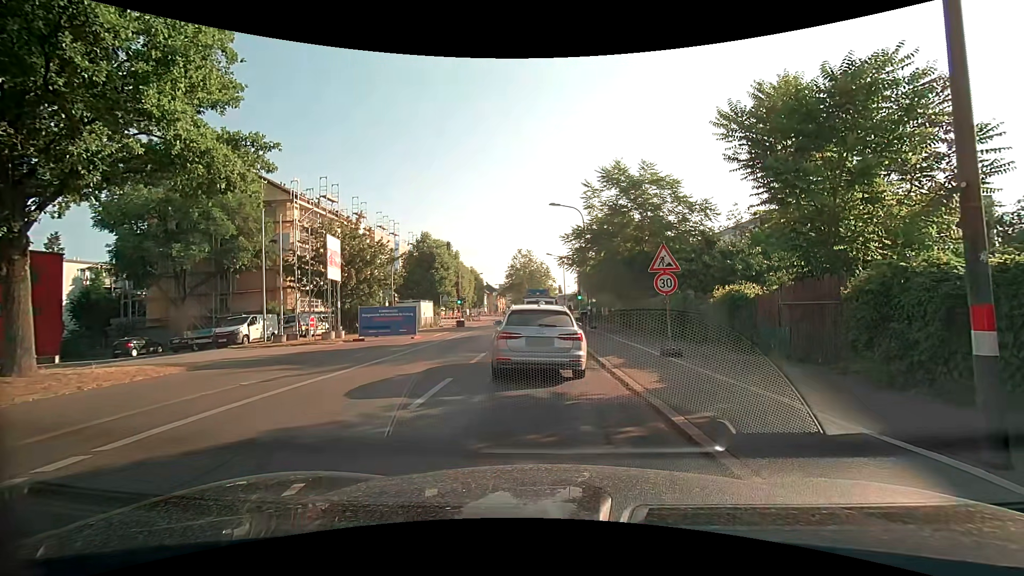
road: secondary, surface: asphalt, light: Day
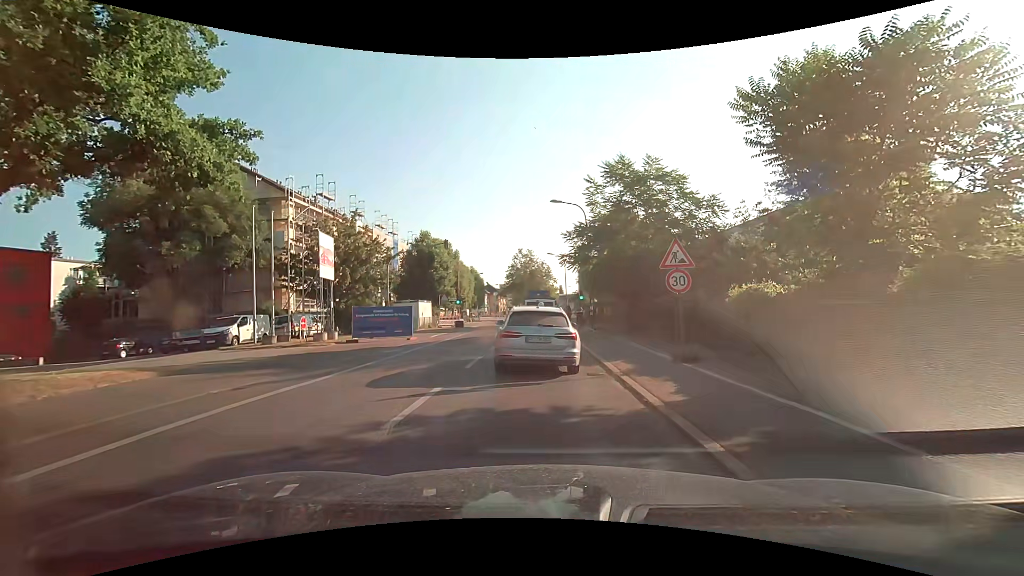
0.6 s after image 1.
(0.0, +1.3) m; -1°
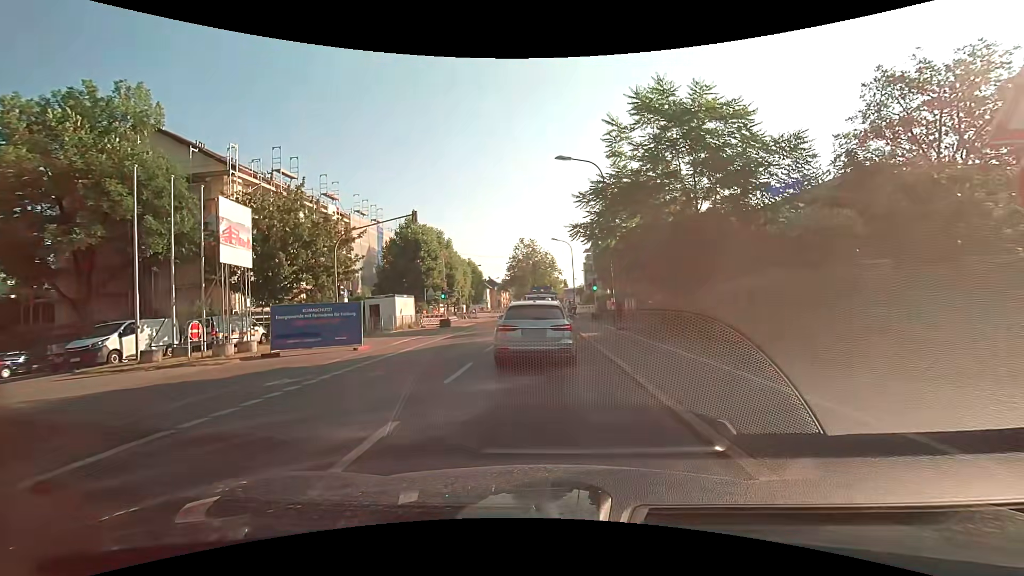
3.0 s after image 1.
(+0.2, +9.1) m; 0°
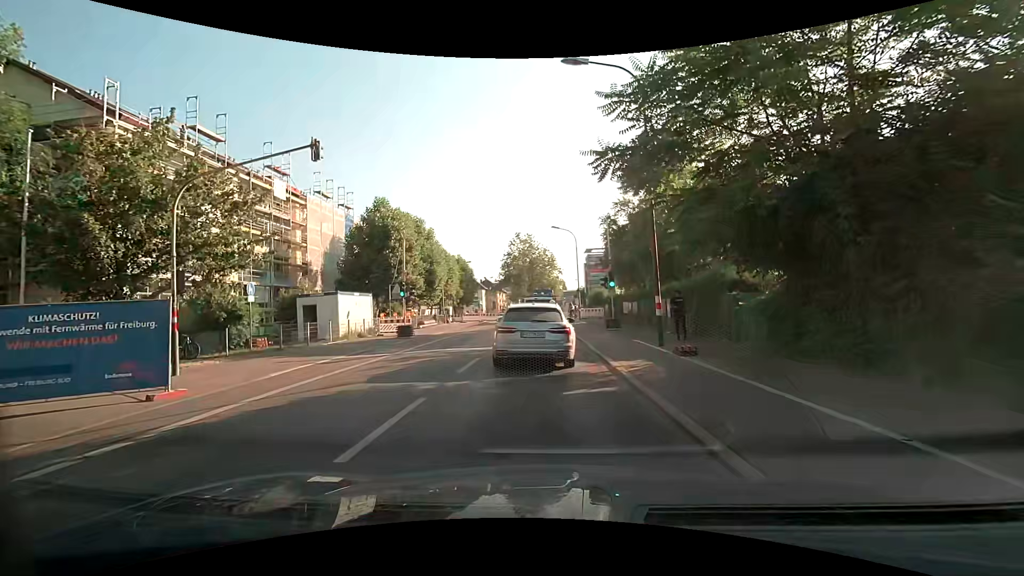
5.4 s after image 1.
(+0.1, +10.5) m; +1°
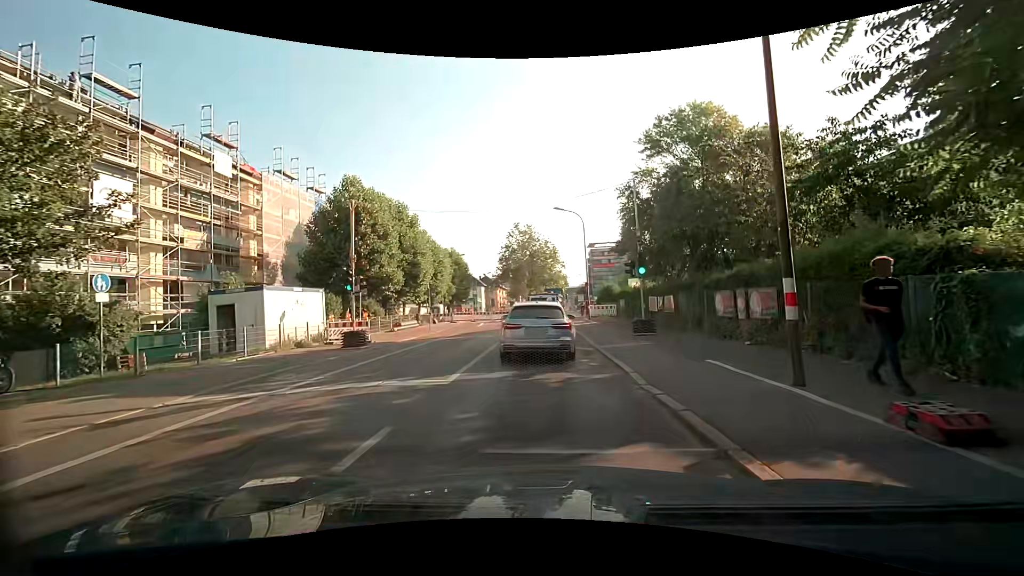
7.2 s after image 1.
(0.0, +7.8) m; 0°
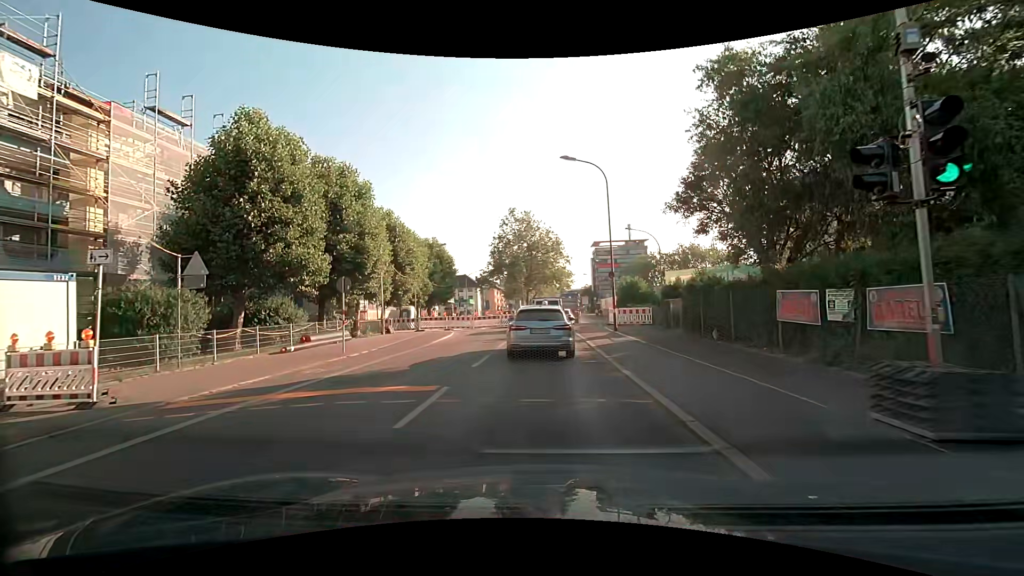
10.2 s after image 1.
(-0.1, +14.6) m; +1°
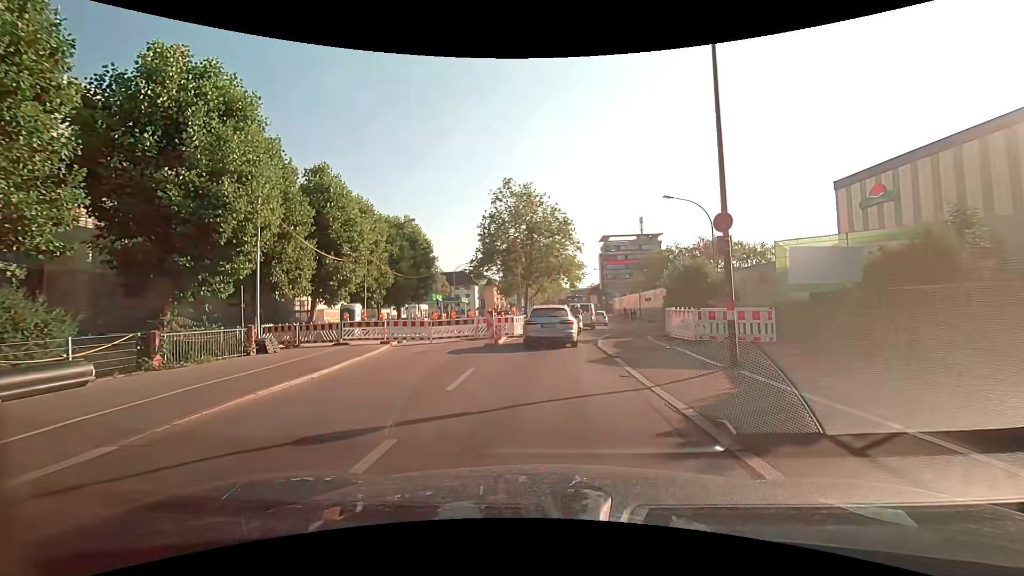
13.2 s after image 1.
(-0.4, +15.7) m; -3°
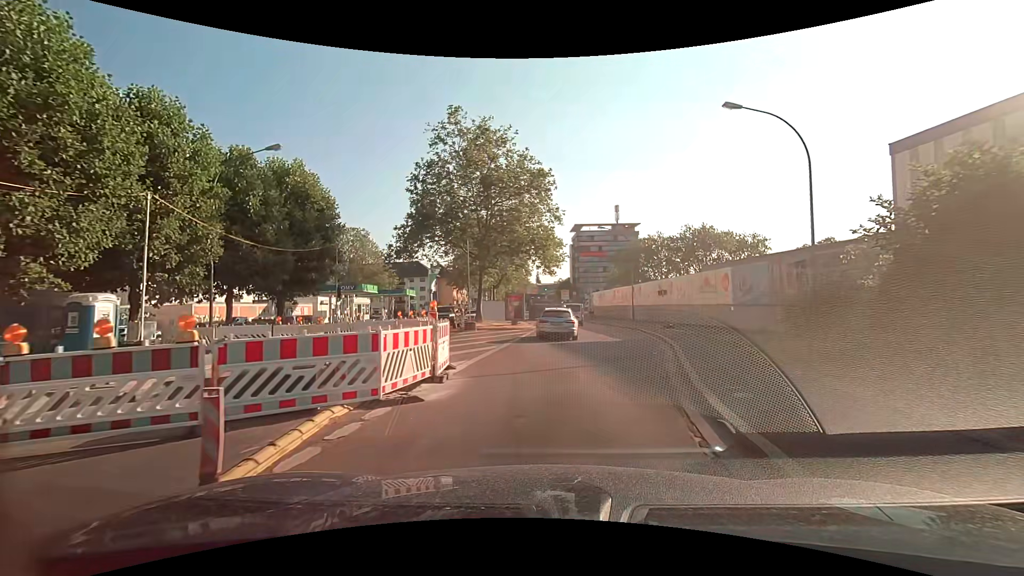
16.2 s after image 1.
(+0.4, +18.0) m; +5°
(+1, +10) (+2, +20) (+4, +30) (+4, +40) (+4, +50) (+3, +60) (+3, +70) (+2, +80) (+2, +90) (+1, +100) m
